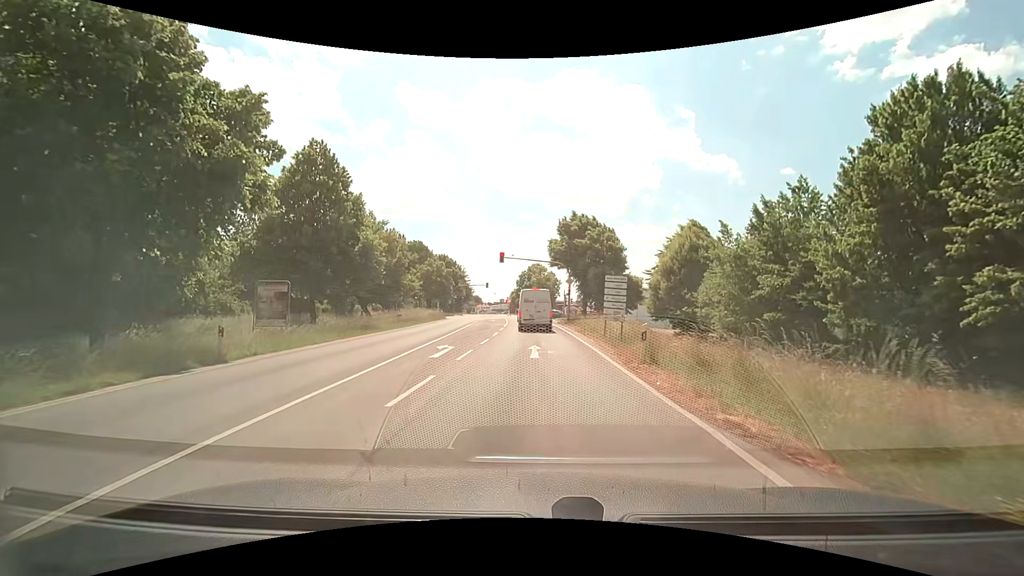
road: secondary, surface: asphalt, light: Day
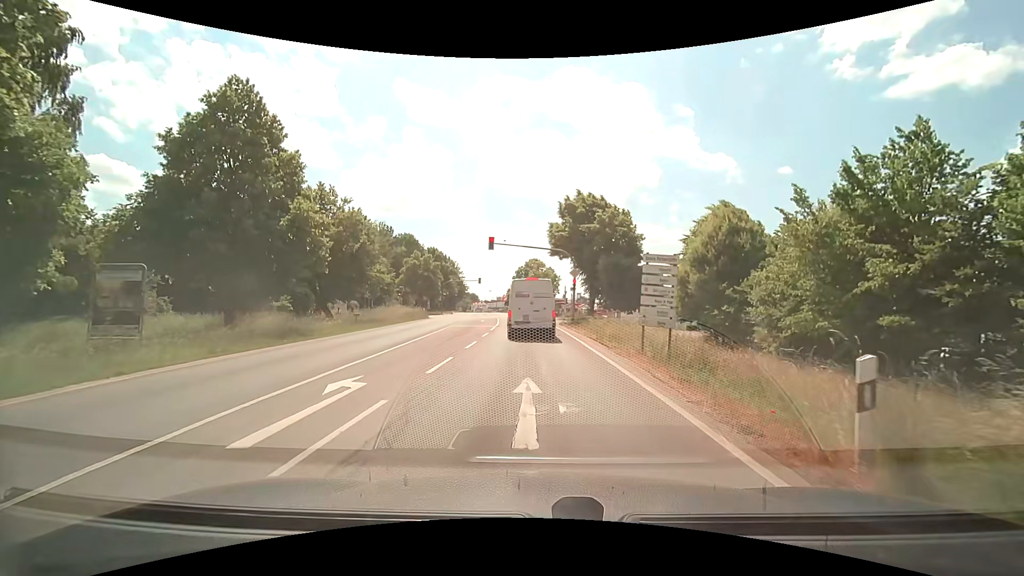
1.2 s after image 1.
(0.0, +8.7) m; 0°
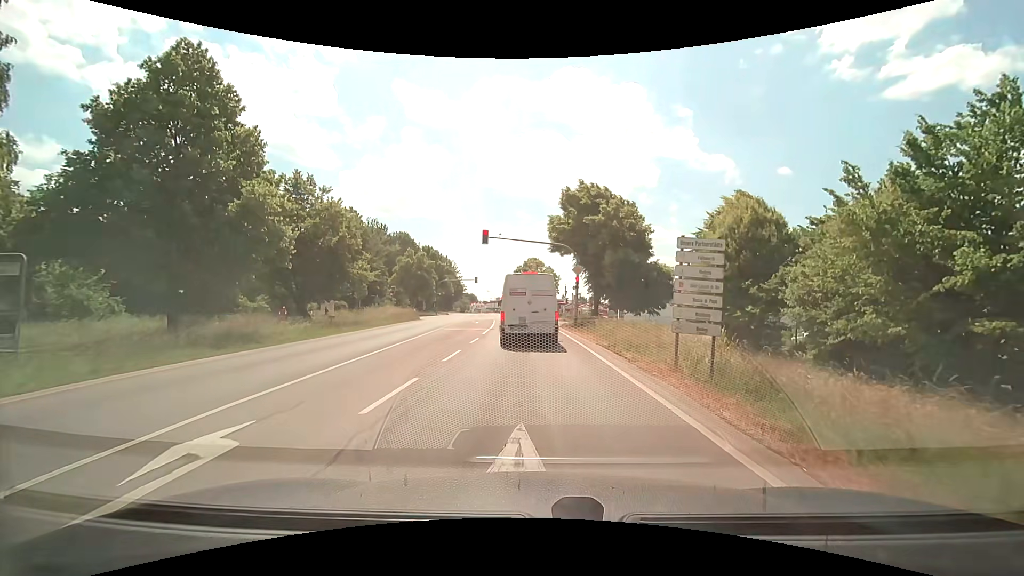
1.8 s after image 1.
(0.0, +3.6) m; 0°
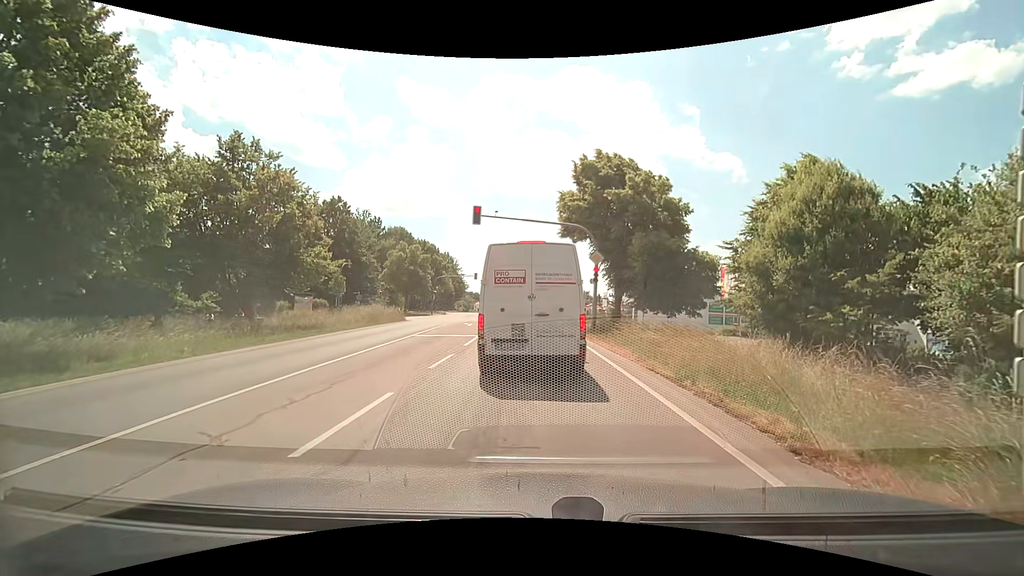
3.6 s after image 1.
(0.0, +7.5) m; -1°
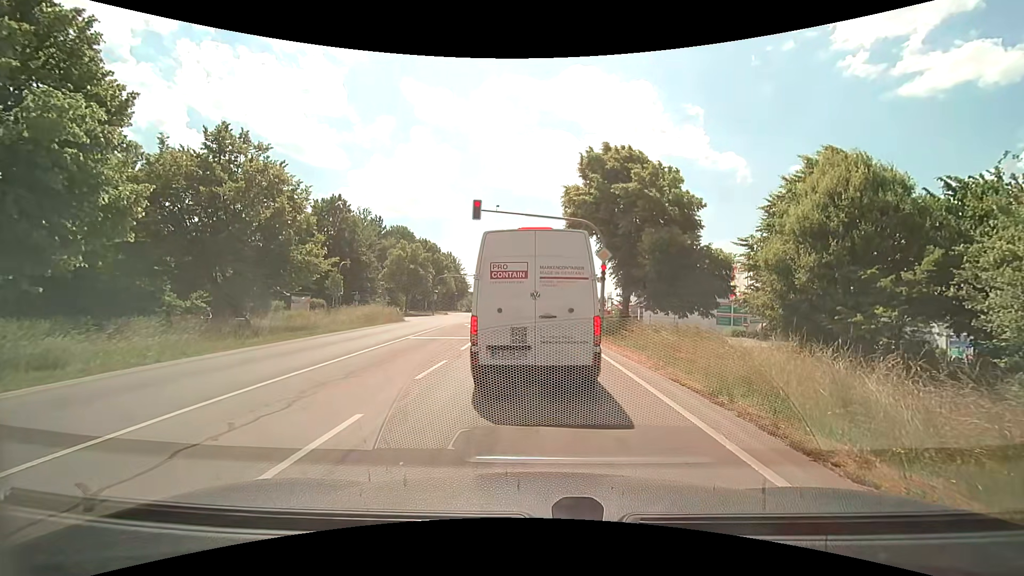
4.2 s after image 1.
(0.0, +1.4) m; 0°
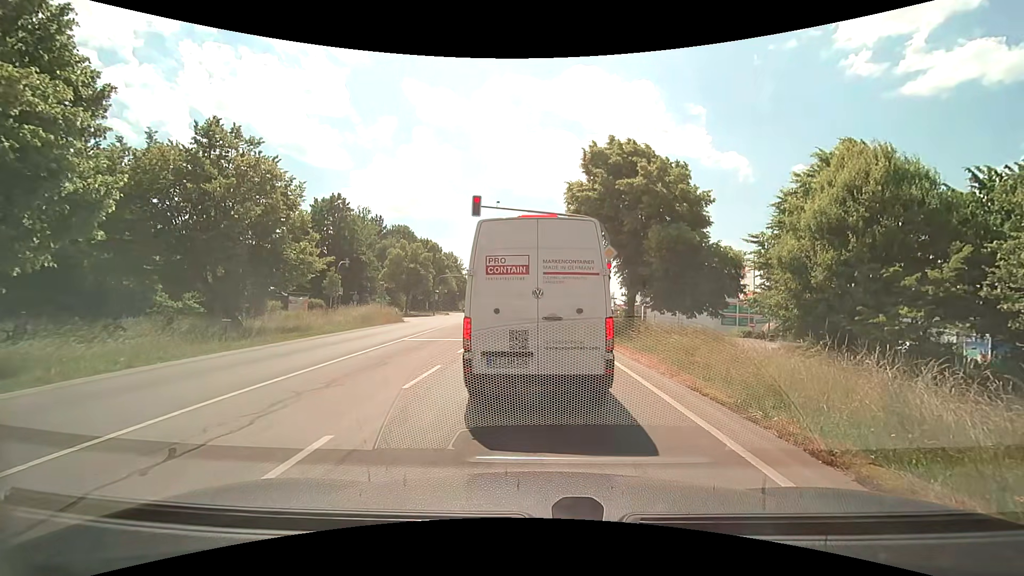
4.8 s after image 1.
(0.0, +0.9) m; -2°
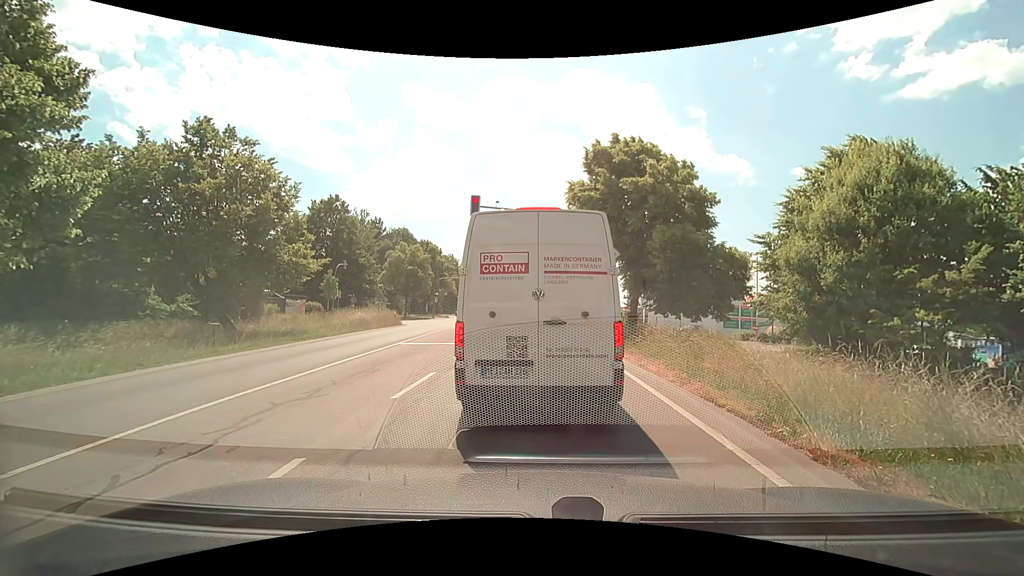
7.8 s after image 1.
(0.0, +0.7) m; 0°
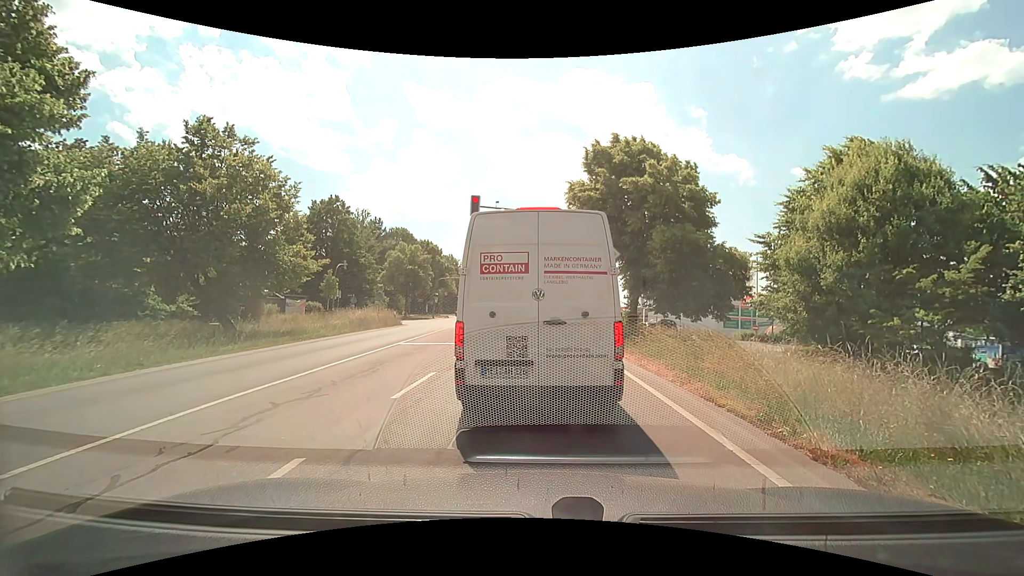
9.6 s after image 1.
(0.0, 0.0) m; 0°
(0, +10) (0, +20) (0, +30) (0, +40) (-1, +50) (-1, +60) (-2, +70) (-3, +80) (-3, +90) (-4, +100) m
